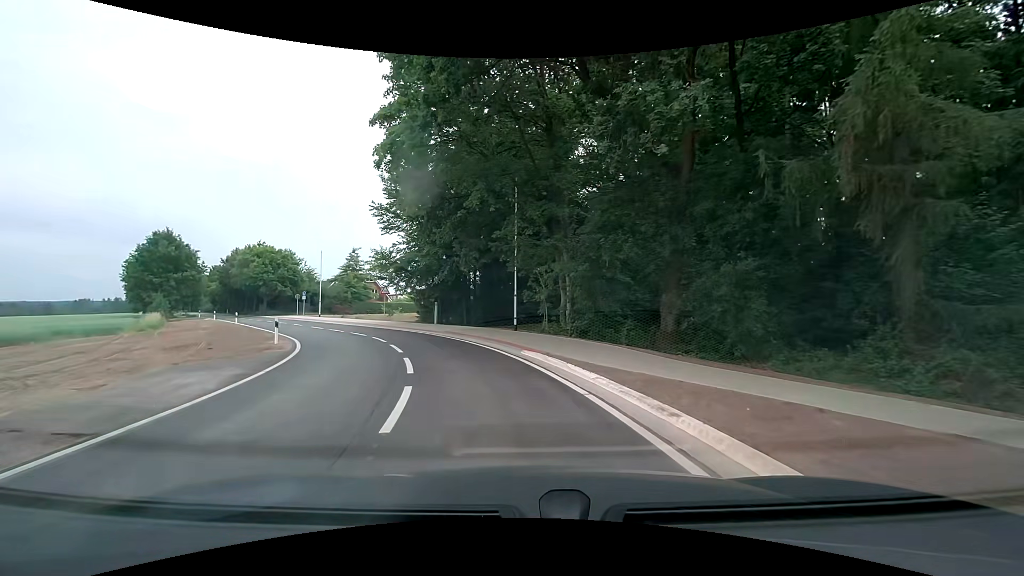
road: residential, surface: asphalt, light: Day
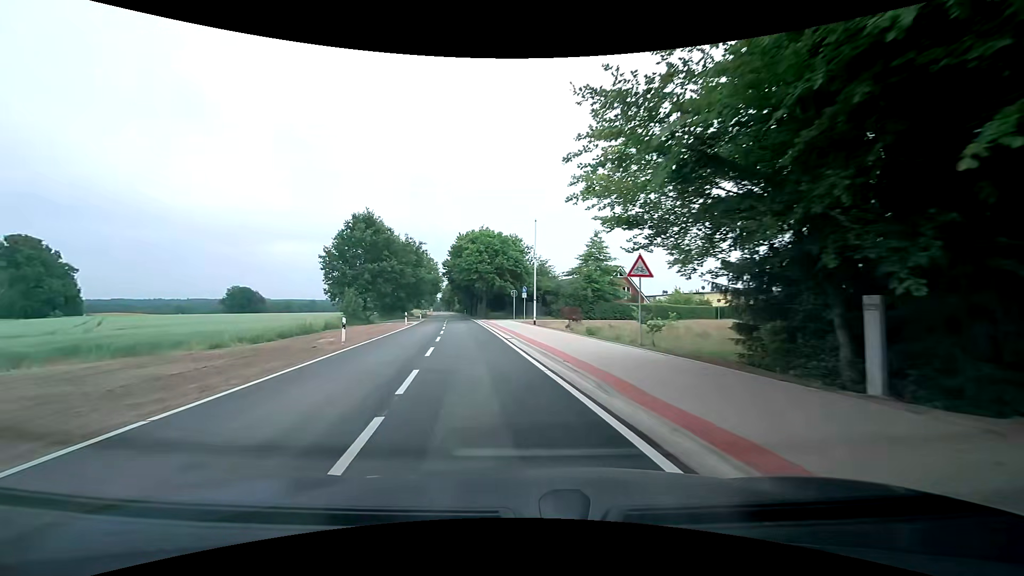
(-6.3, +25.8) m; -28°
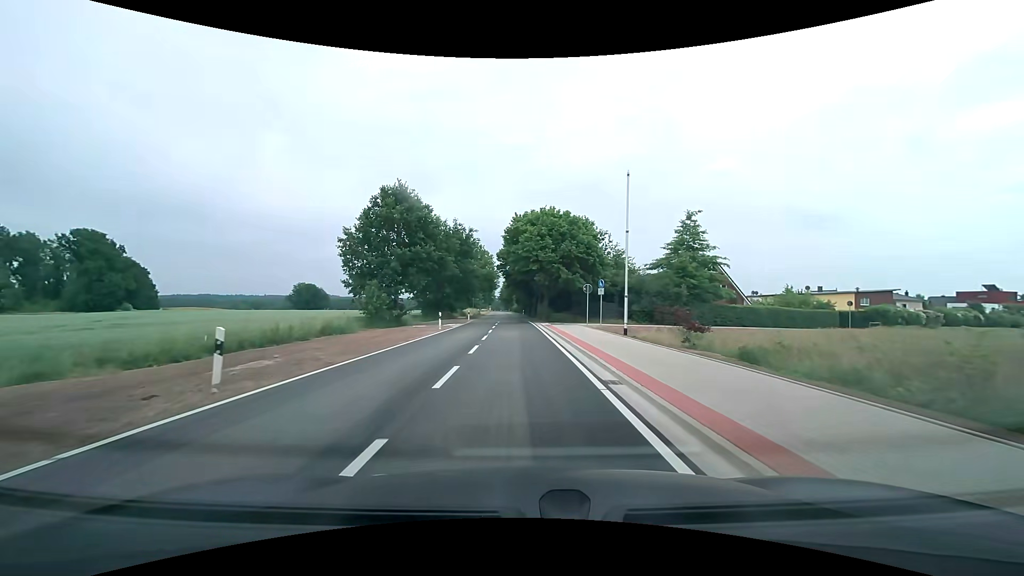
(-0.9, +12.4) m; -7°
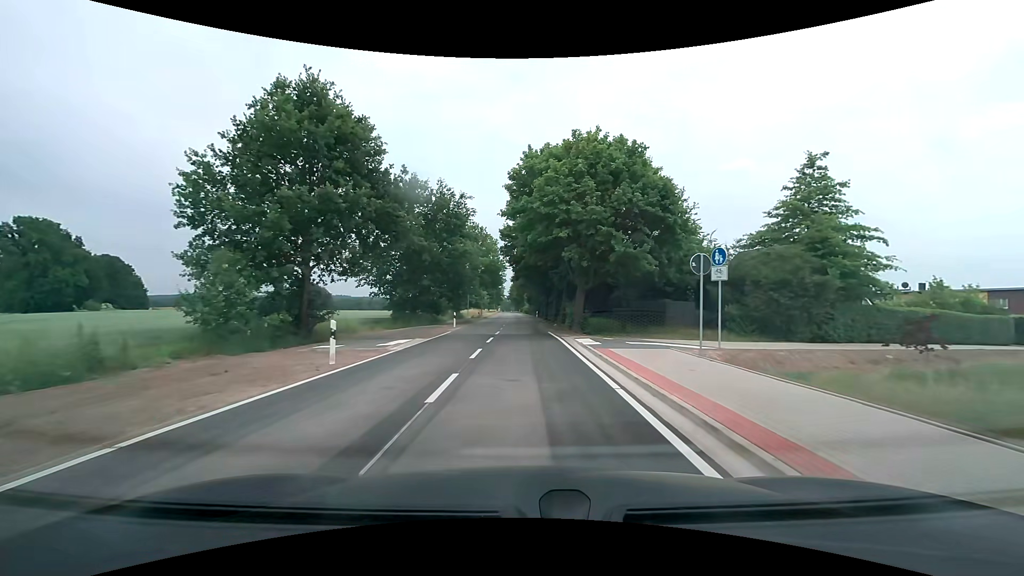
(-0.4, +19.9) m; -2°
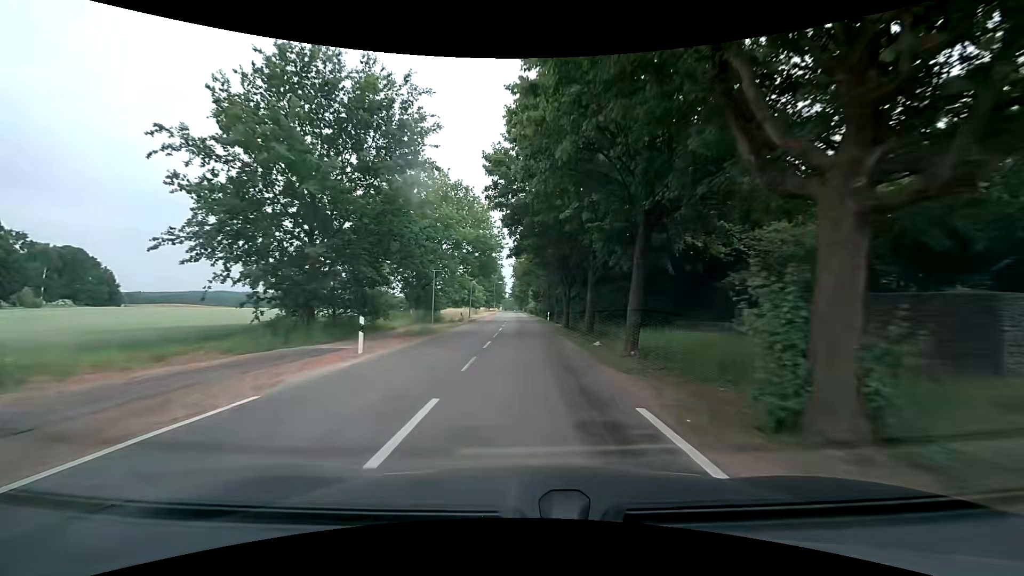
(-0.1, +21.7) m; -1°
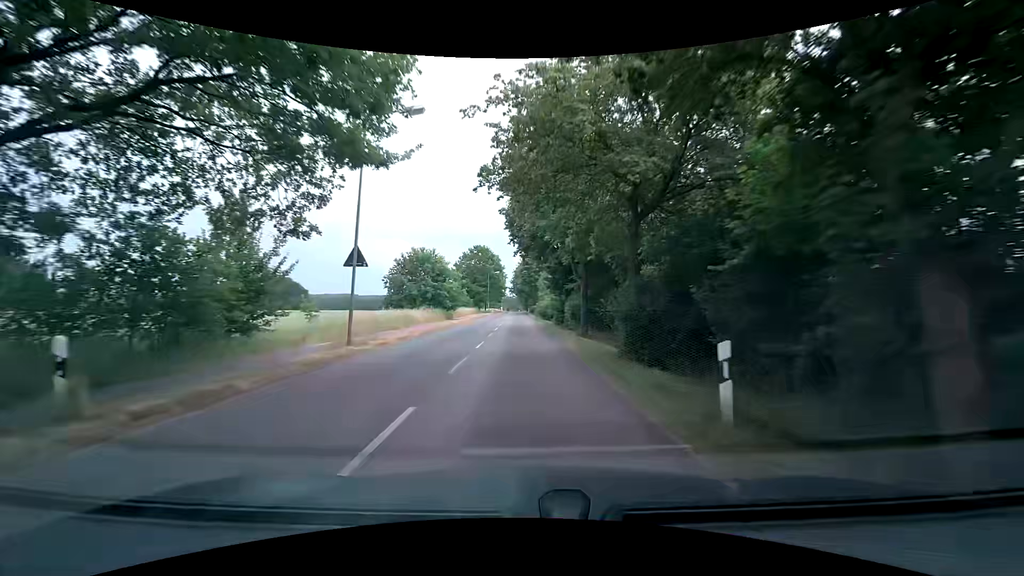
(+0.1, +38.1) m; 0°
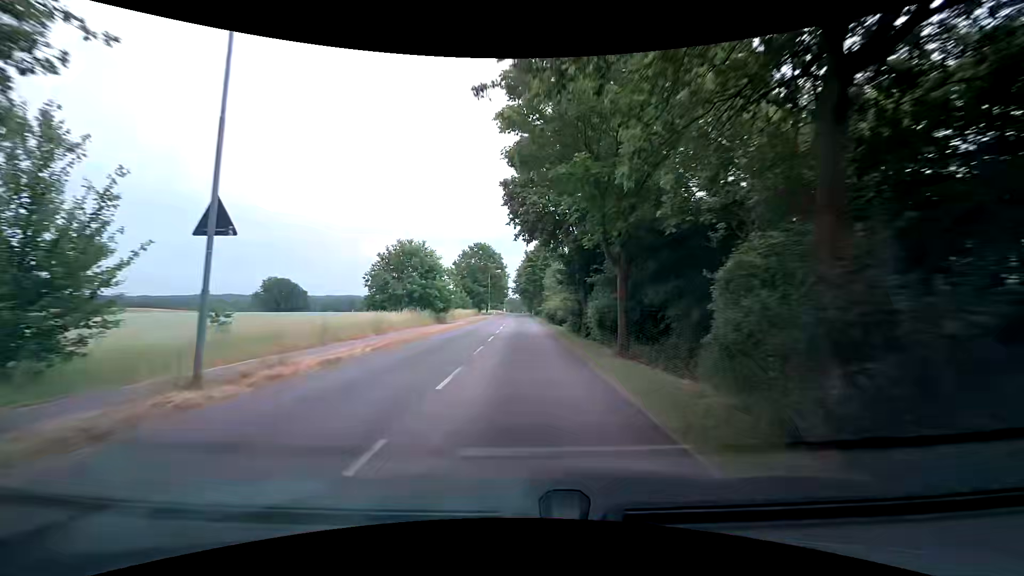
(-0.1, +7.7) m; -1°
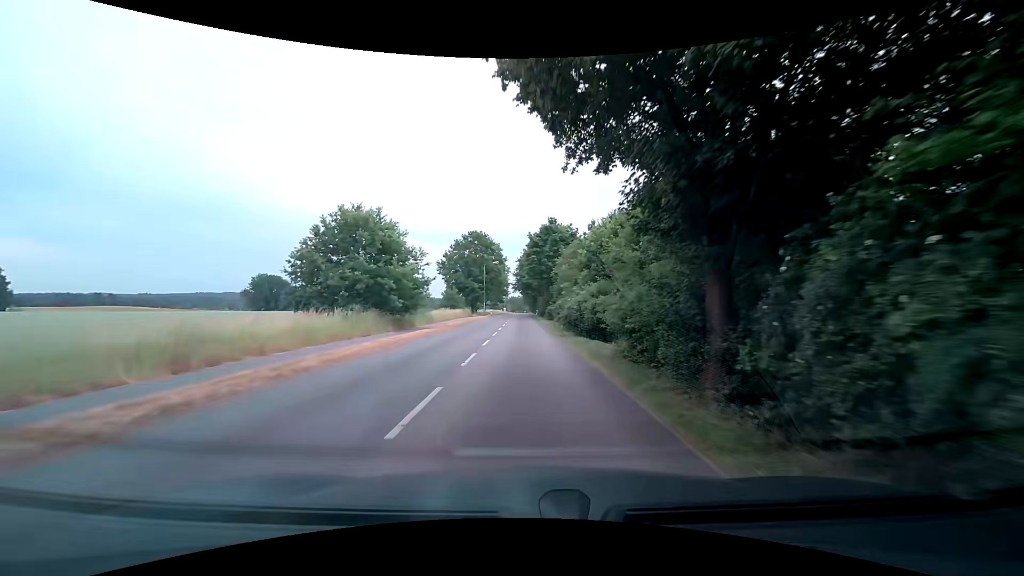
(-0.1, +15.5) m; 0°
(0, +10) (0, +20) (0, +30) (0, +40) (0, +50) (0, +60) (0, +70) (0, +80) (0, +90) (0, +100) m
